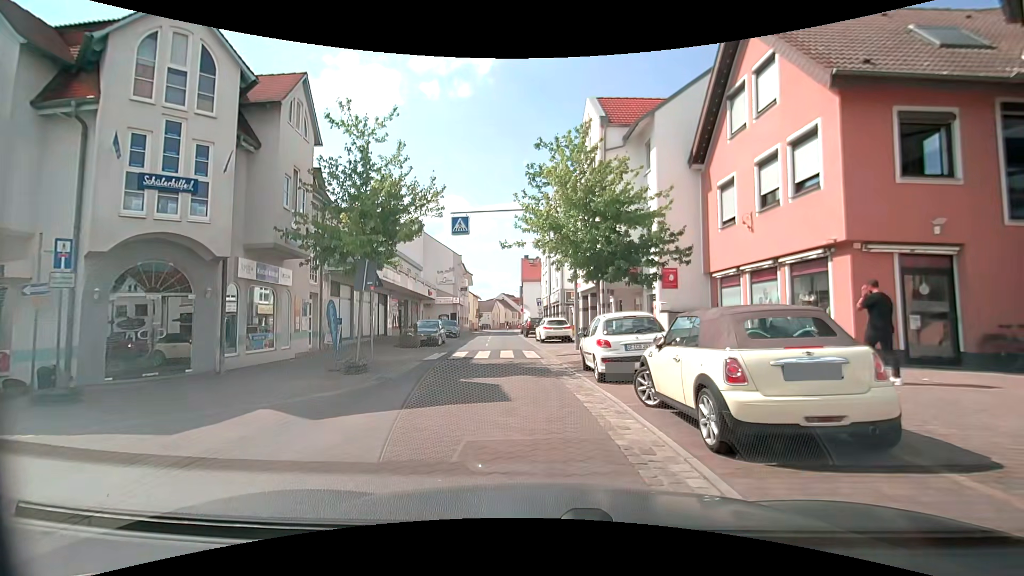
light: Day
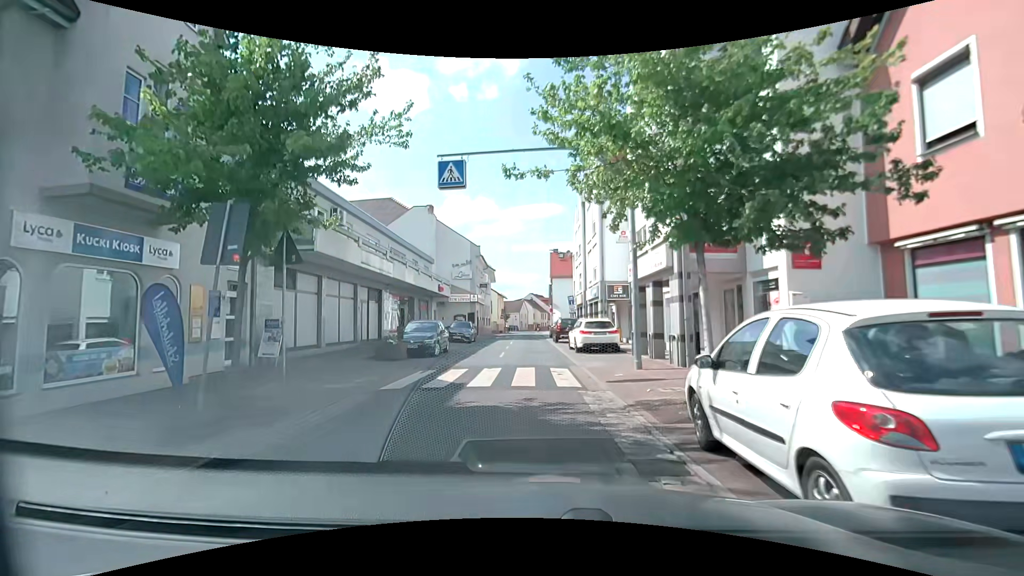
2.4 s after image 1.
(+0.2, +7.8) m; -2°
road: tertiary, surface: asphalt
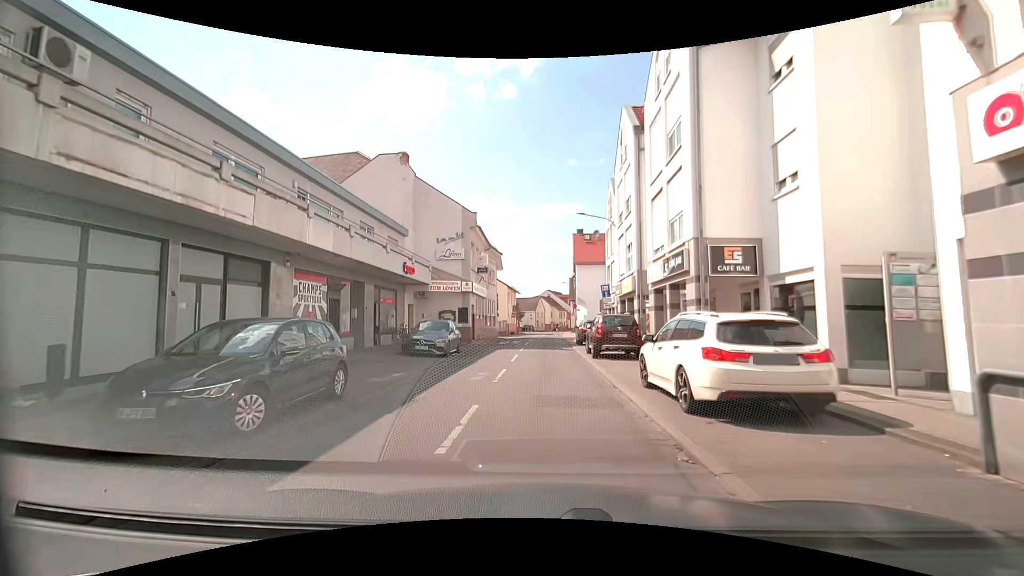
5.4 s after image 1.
(0.0, +14.1) m; -2°
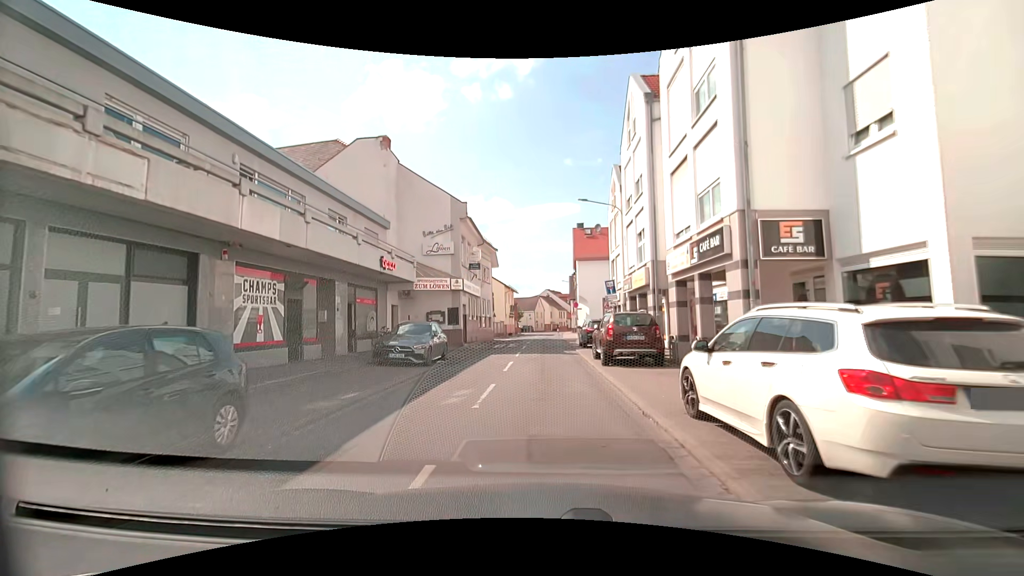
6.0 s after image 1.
(+0.1, +3.2) m; +1°
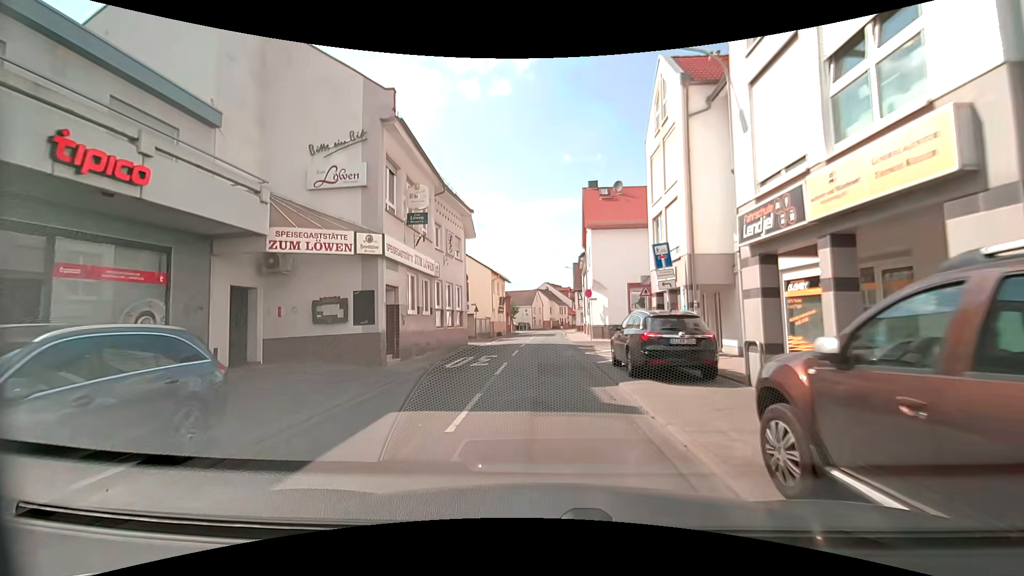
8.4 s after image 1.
(0.0, +14.2) m; 0°
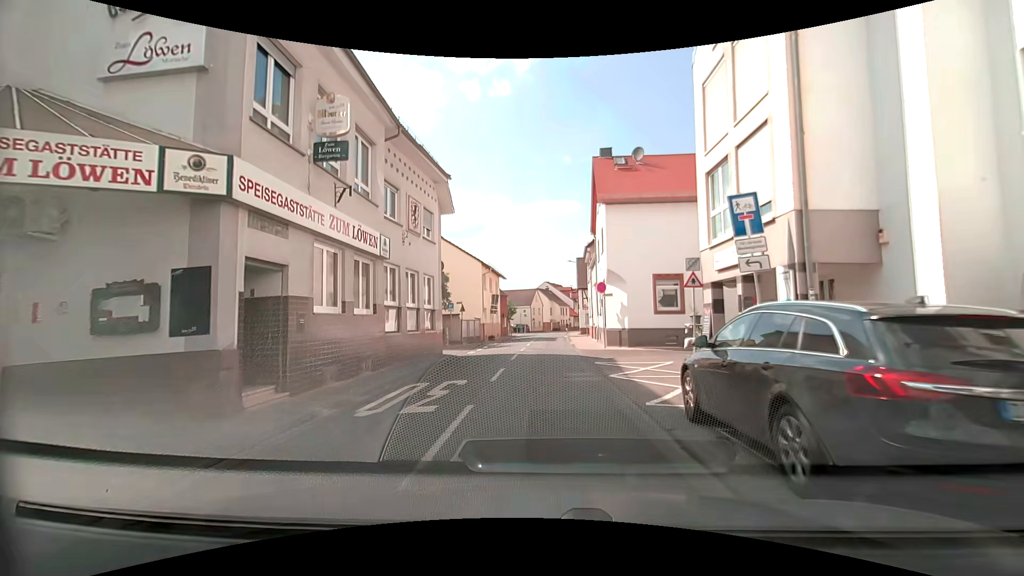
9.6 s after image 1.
(0.0, +7.3) m; -2°
(0, +10) (+1, +20) (+1, +30) (+2, +40) (+2, +50) (+3, +60) (+4, +70) (+5, +80) (+7, +90) (+10, +99) m
